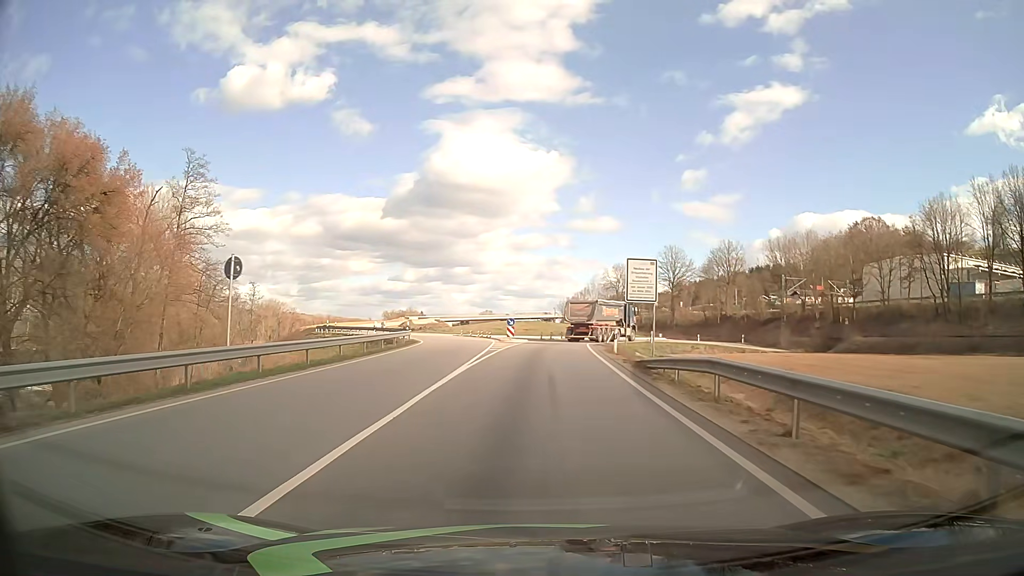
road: primary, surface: asphalt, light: Day
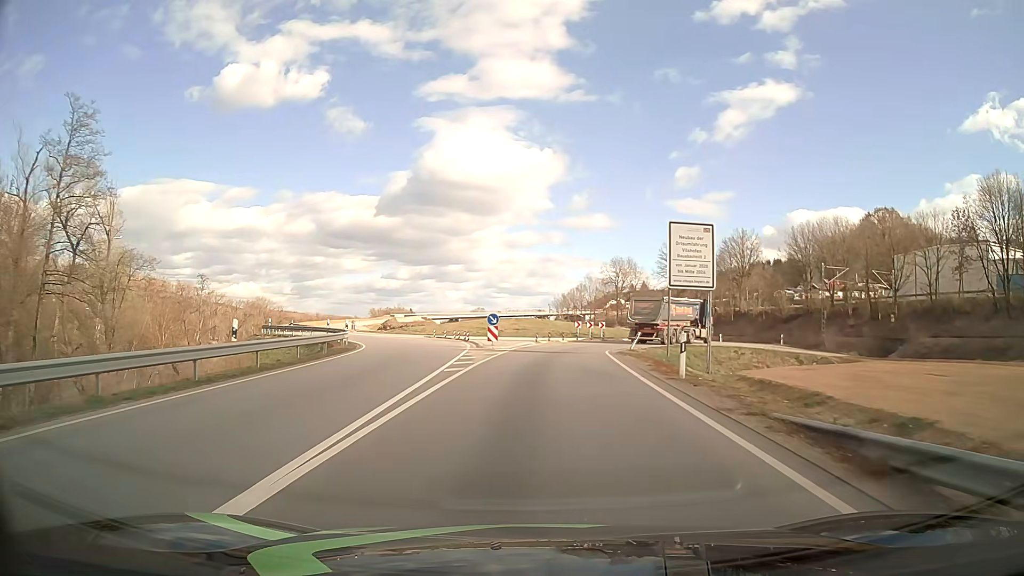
(0.0, +14.6) m; 0°
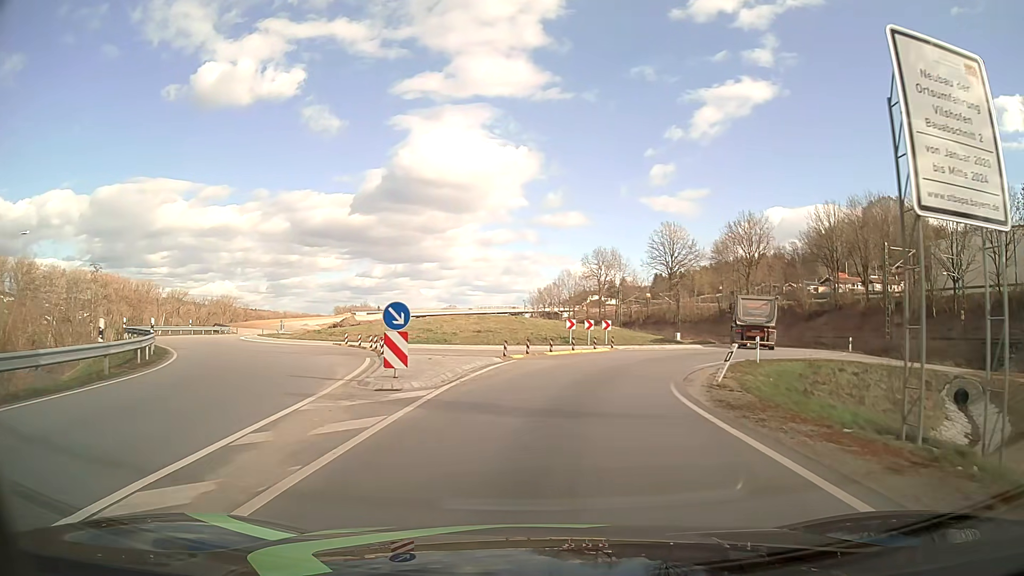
(+0.2, +19.2) m; +2°
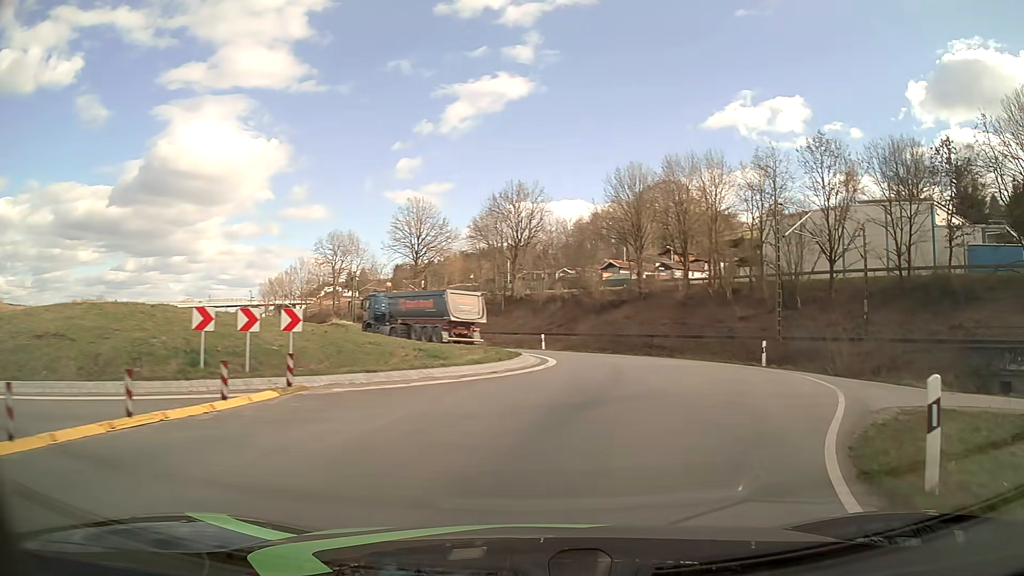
(+2.7, +21.7) m; +21°
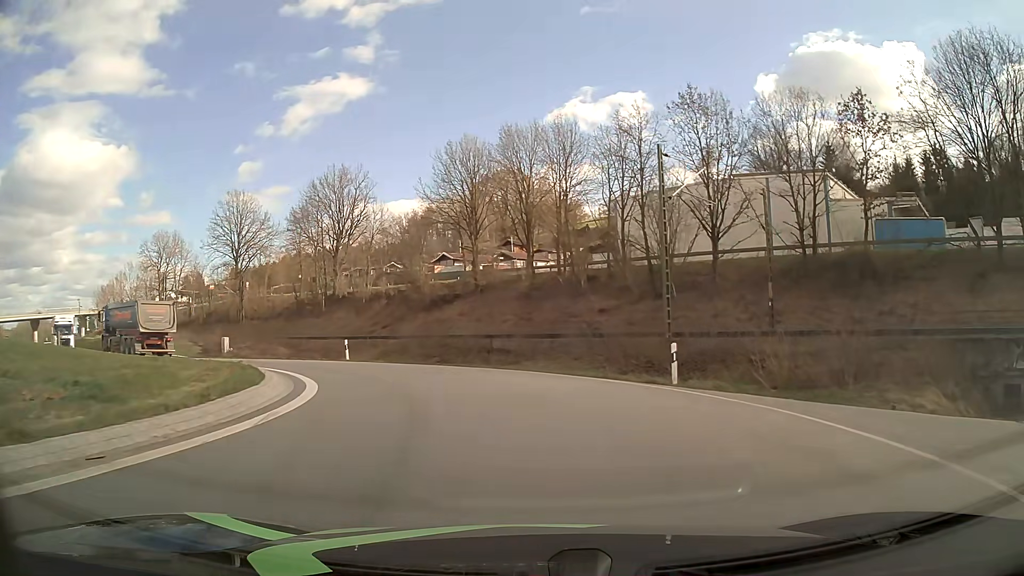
(+1.6, +10.3) m; +15°
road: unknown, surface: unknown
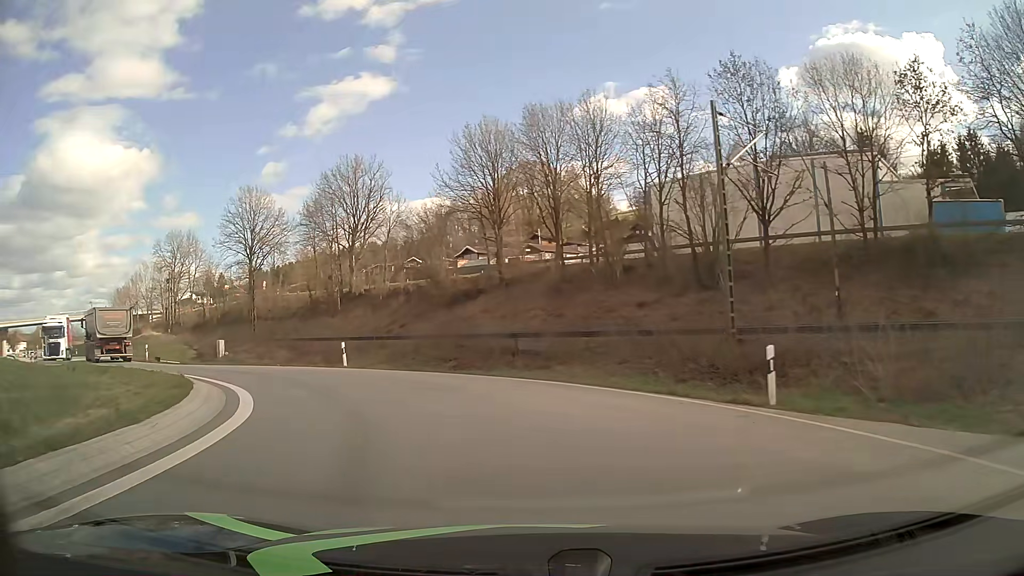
(0.0, +5.1) m; -2°
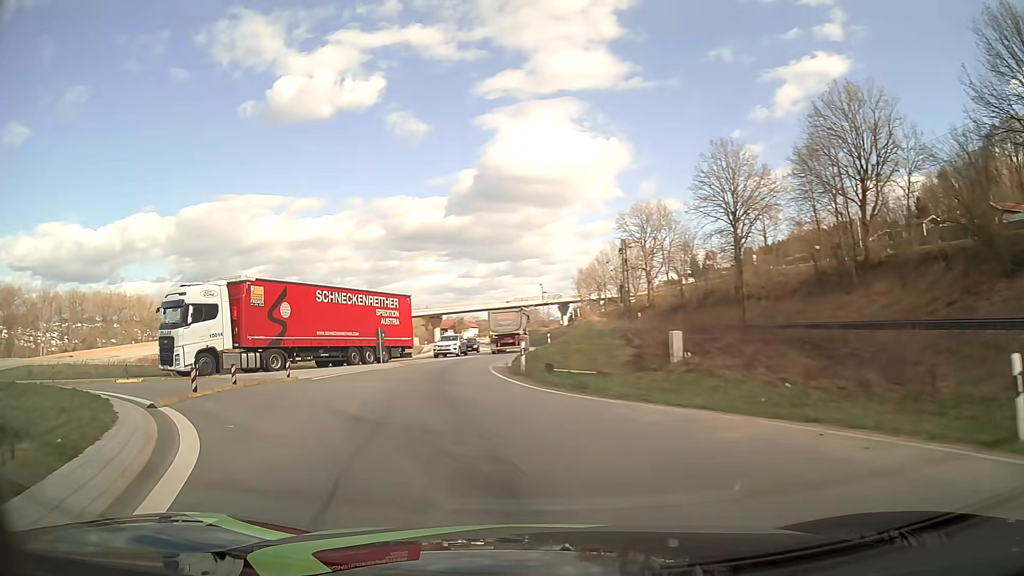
(-6.3, +18.2) m; -44°
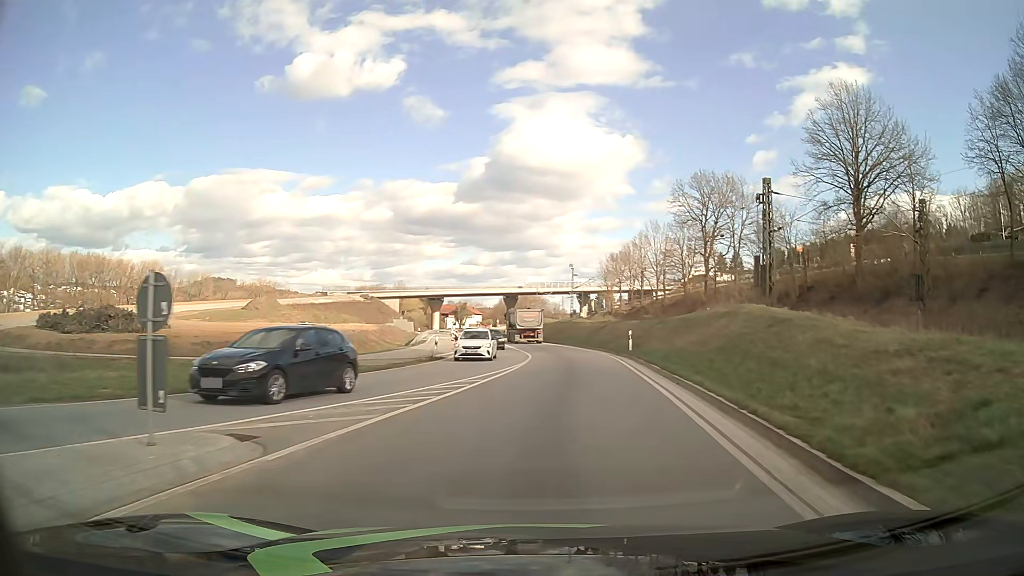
(-3.5, +26.4) m; +1°
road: primary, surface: asphalt
(0, +10) (+1, +20) (+2, +30) (+1, +40) (+1, +50) (0, +60) (-2, +70) (-3, +80) (-4, +90) (-6, +100) m
